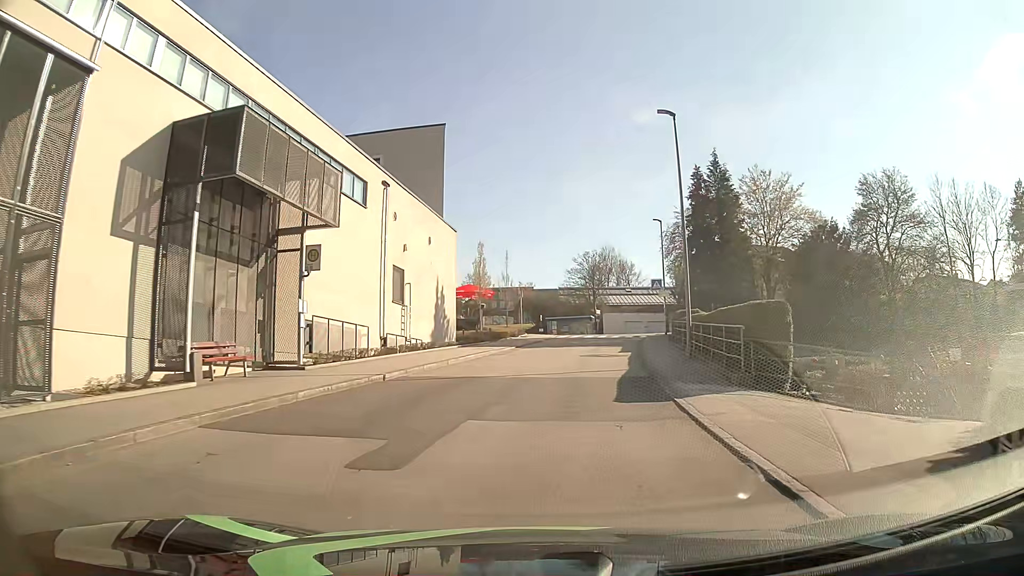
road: unclassified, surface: asphalt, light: Day
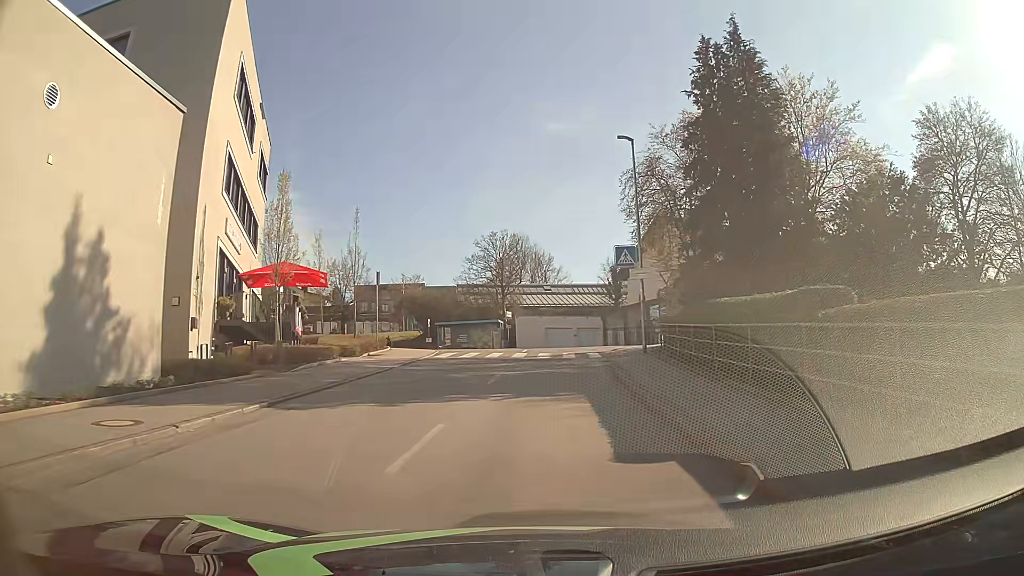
(+1.9, +23.0) m; +8°
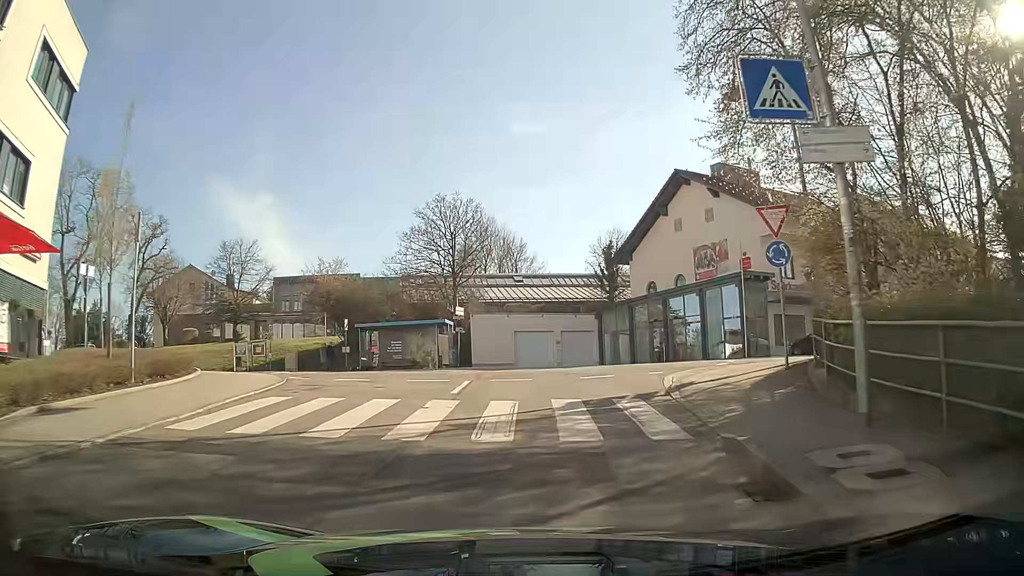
(+0.4, +18.0) m; +2°
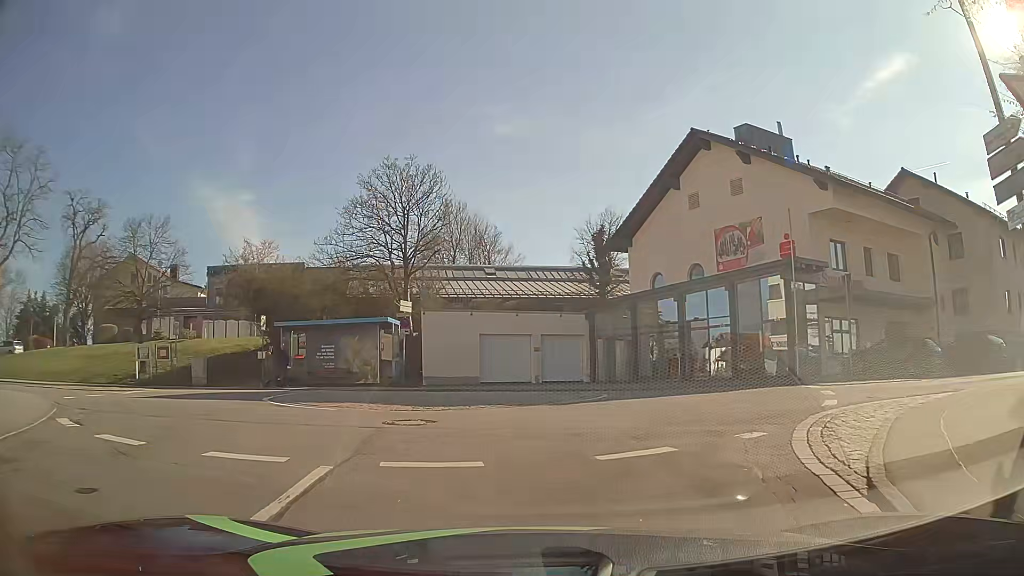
(+0.1, +9.1) m; 0°
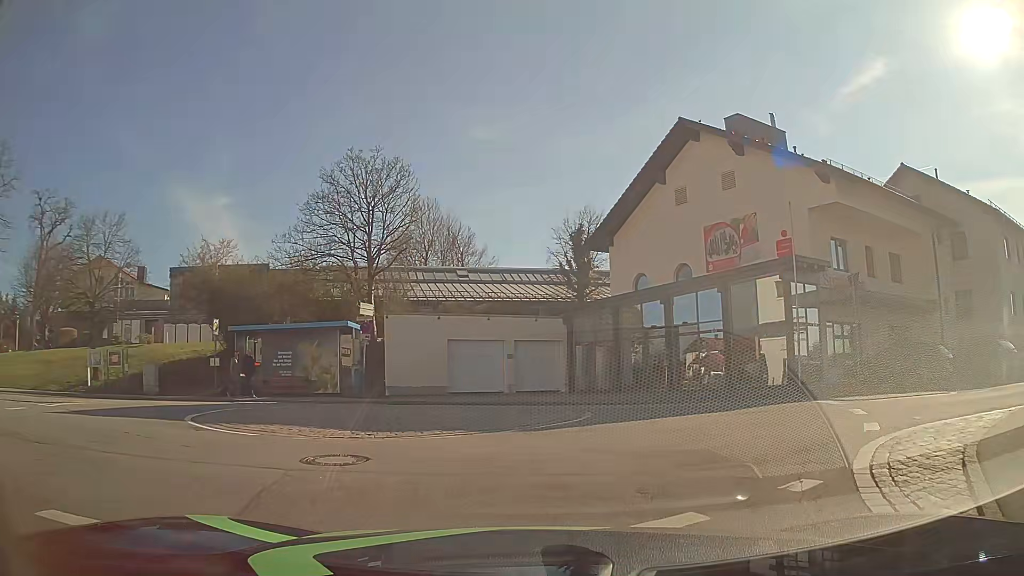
(+0.1, +2.5) m; +4°
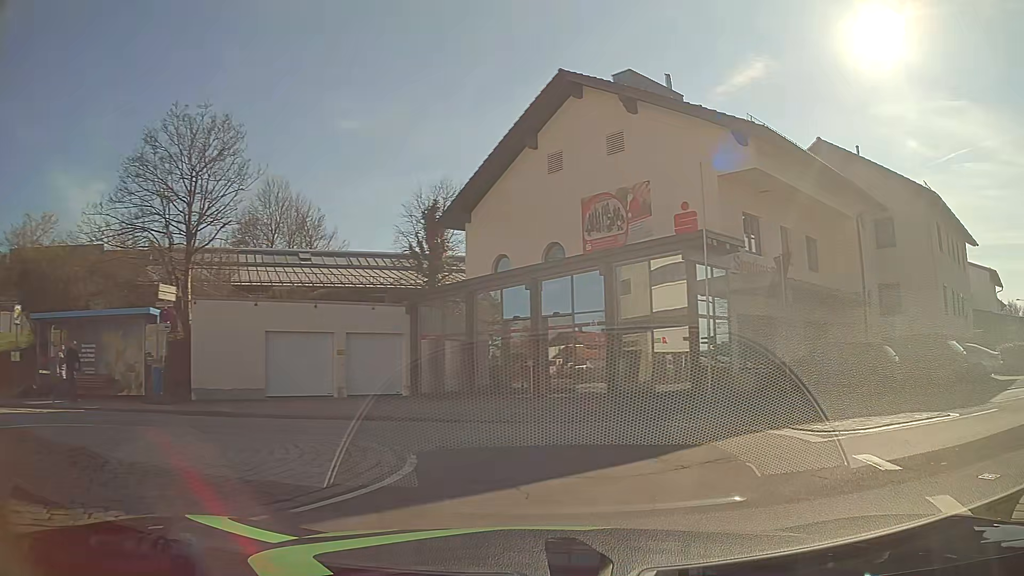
(+0.4, +5.1) m; +11°
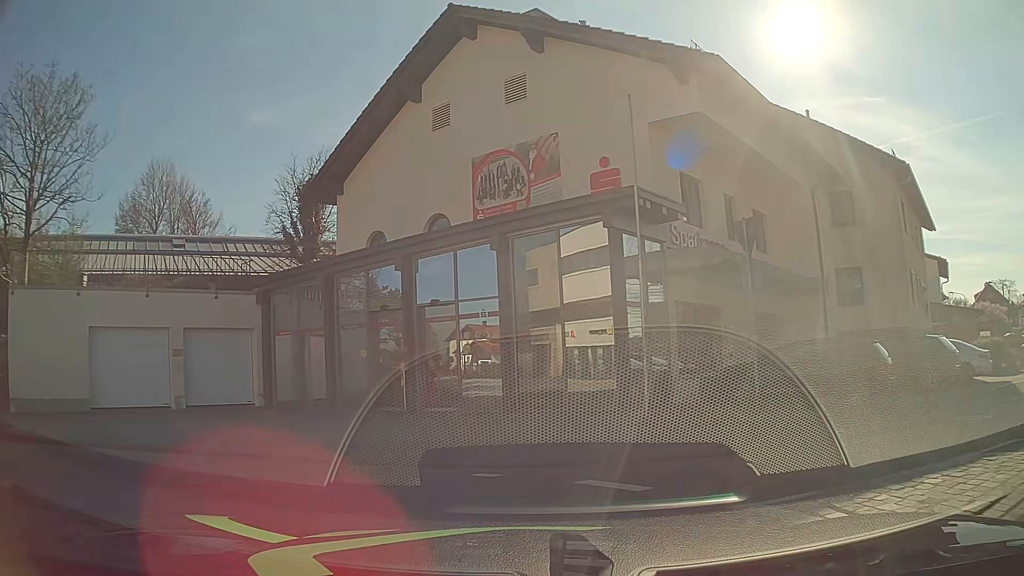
(+0.6, +4.9) m; +9°
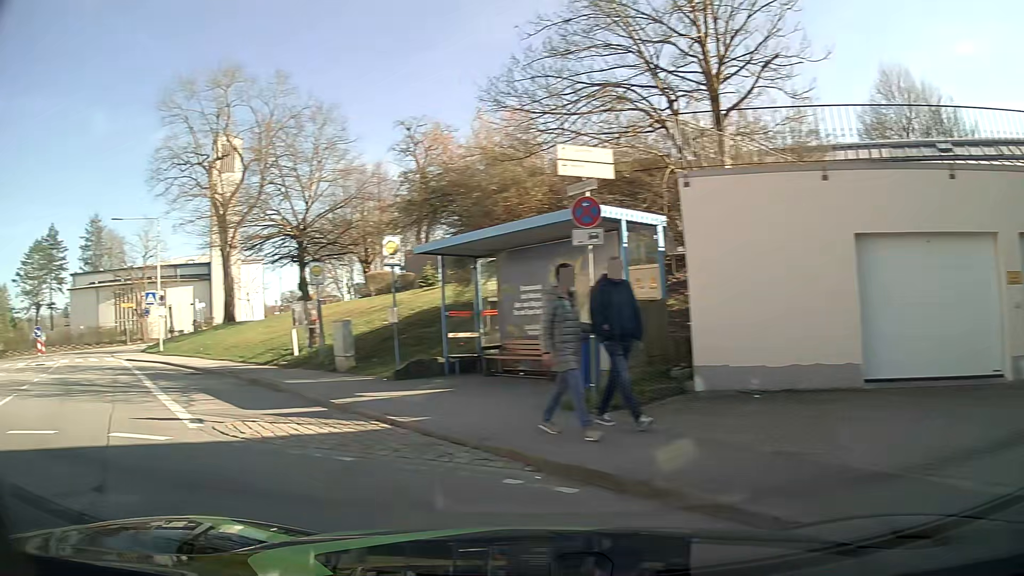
(-3.7, +7.7) m; -66°
